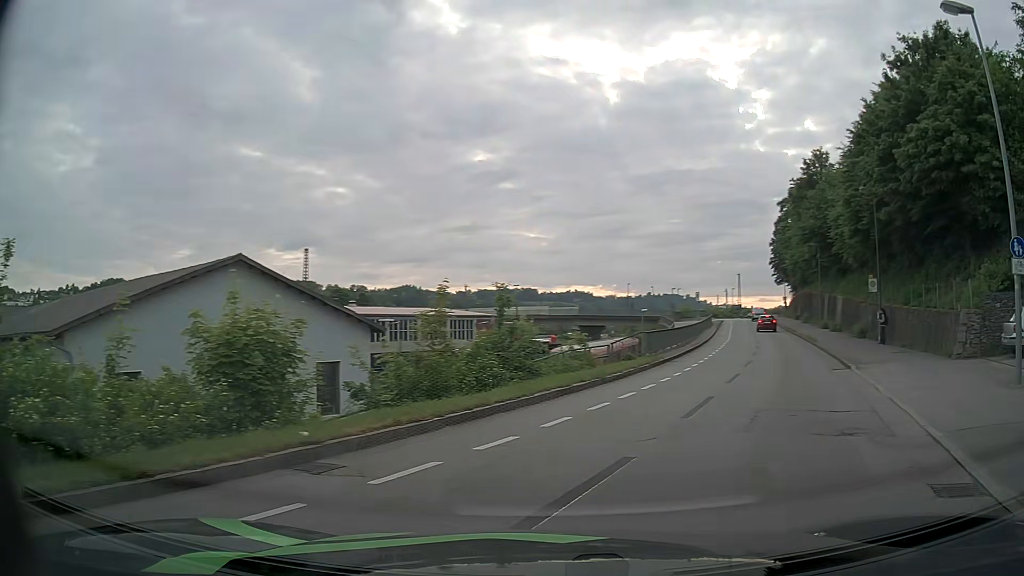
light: Day
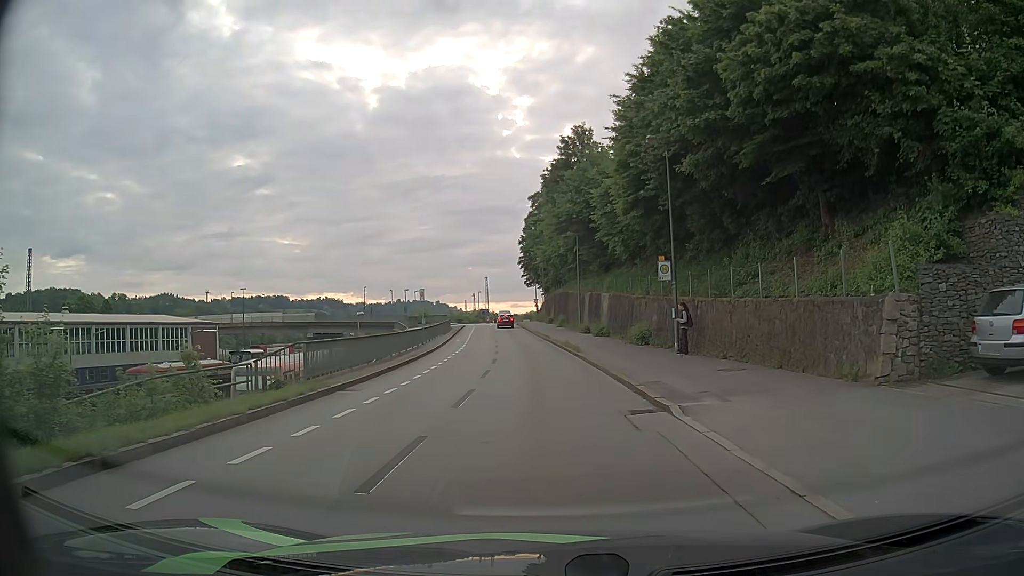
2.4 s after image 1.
(+3.1, +10.1) m; +21°
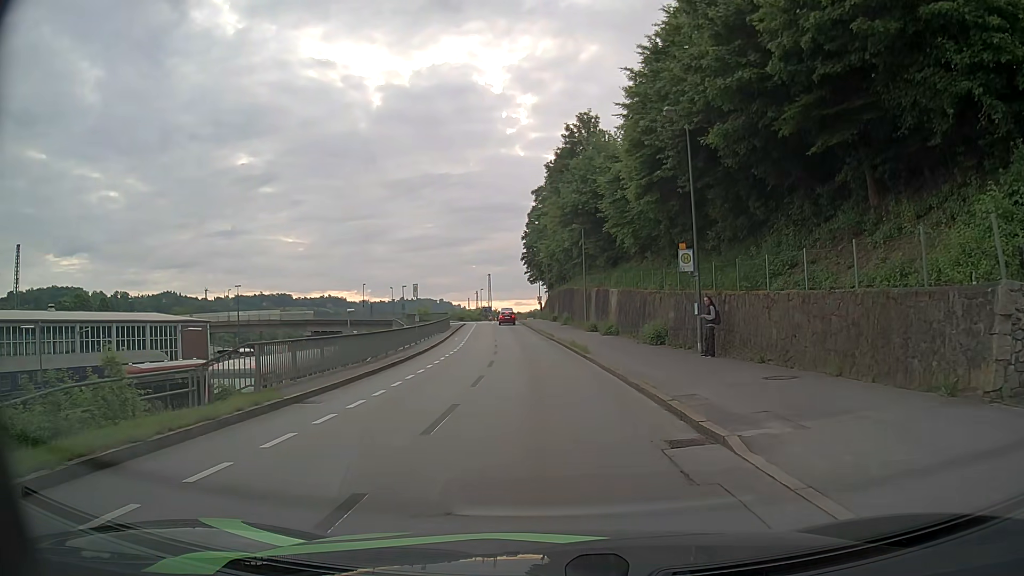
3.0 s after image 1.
(0.0, +3.1) m; -1°
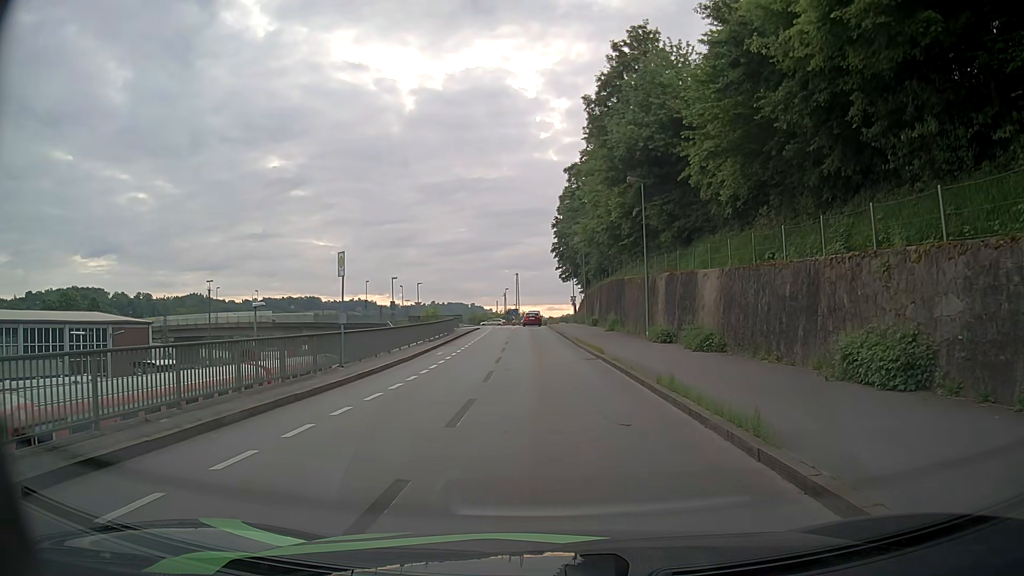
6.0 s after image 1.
(-0.2, +17.8) m; -2°
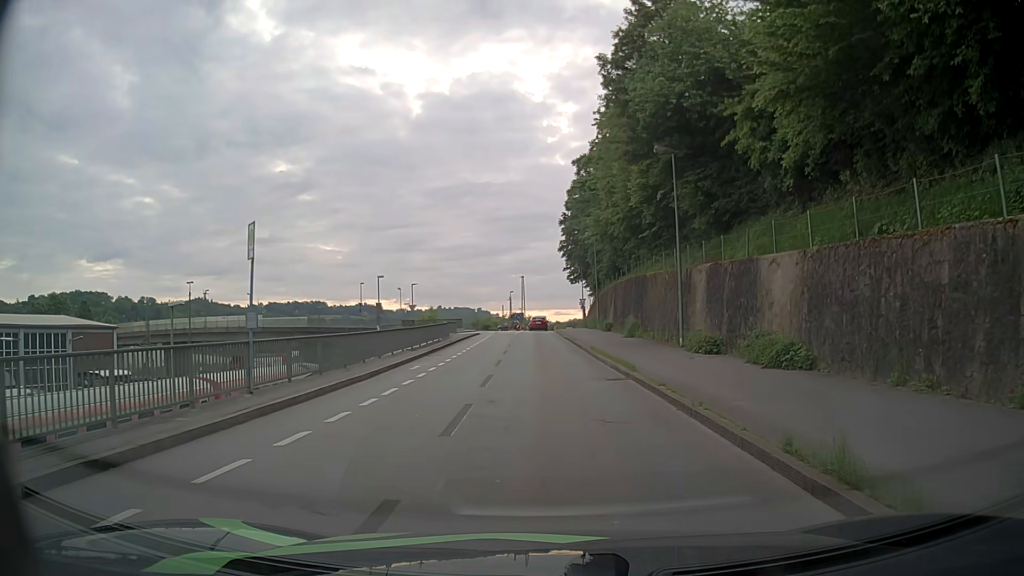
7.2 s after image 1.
(-0.1, +6.6) m; -1°
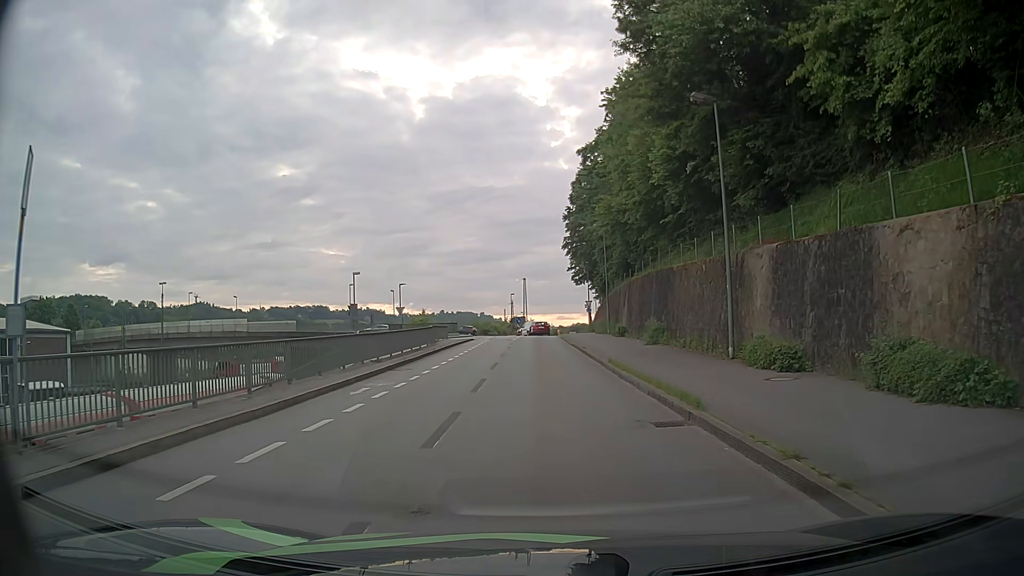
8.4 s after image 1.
(0.0, +6.8) m; +1°
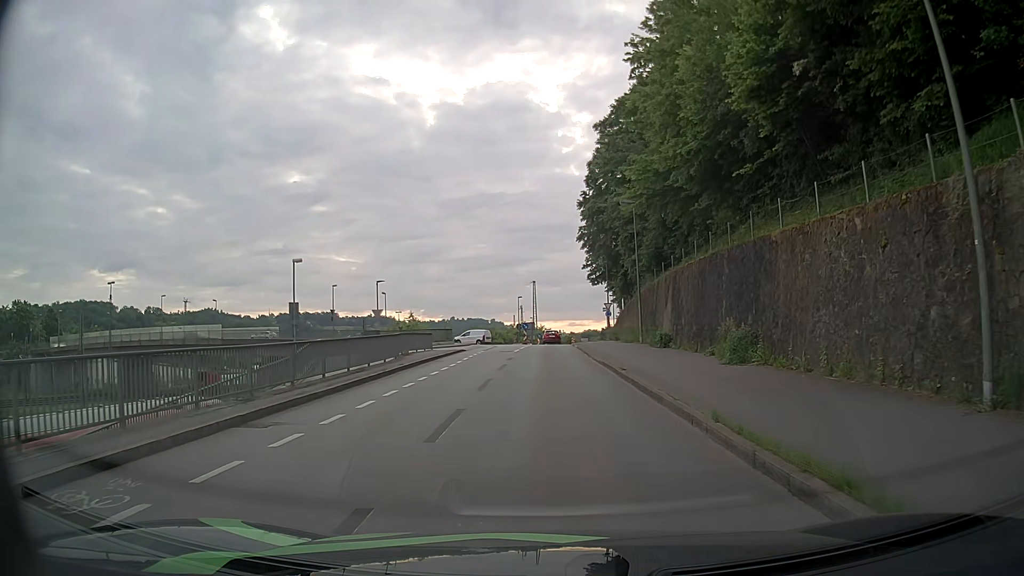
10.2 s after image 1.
(-0.2, +11.7) m; -2°
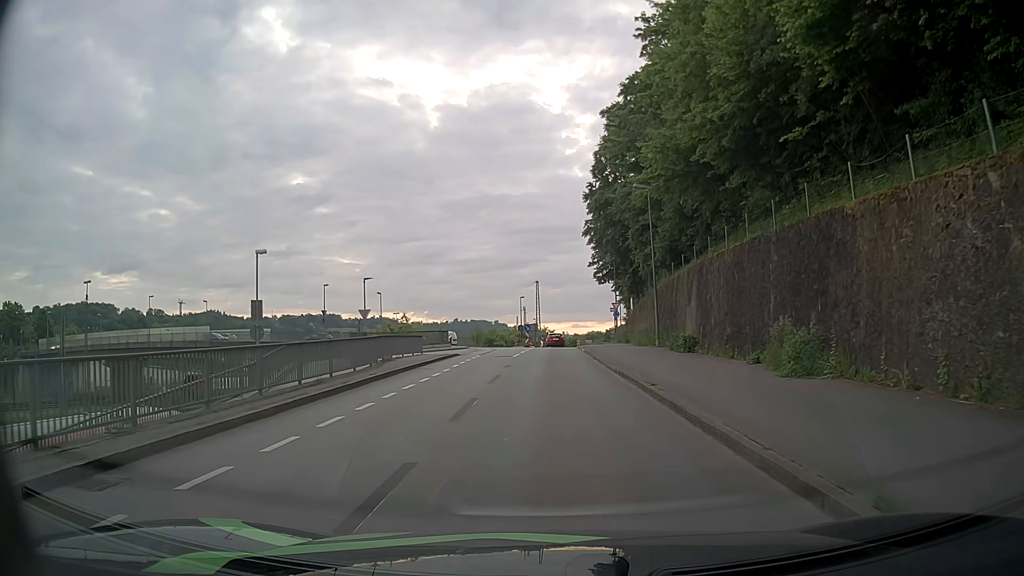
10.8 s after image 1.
(0.0, +4.4) m; 0°
